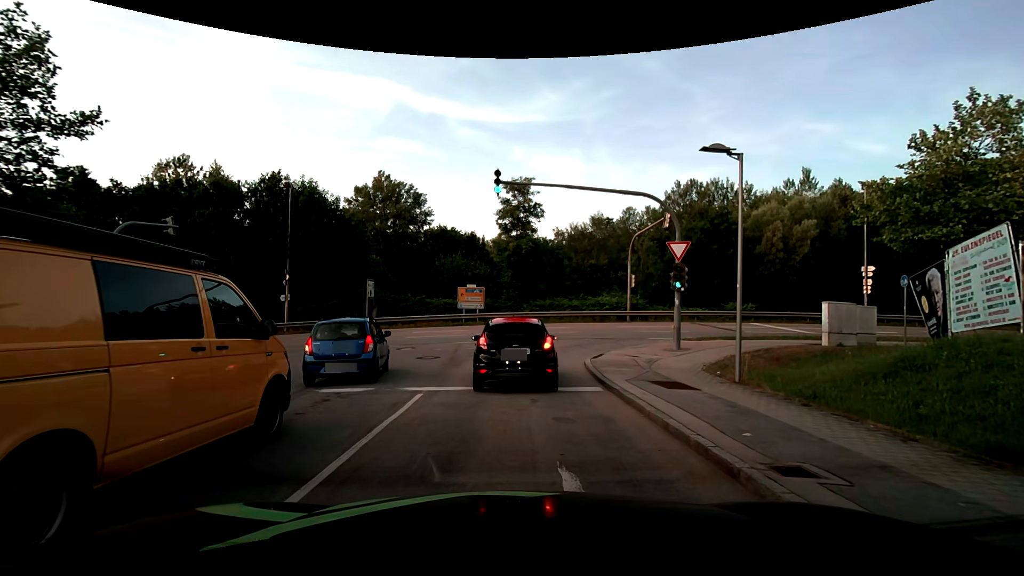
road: residential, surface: asphalt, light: Day
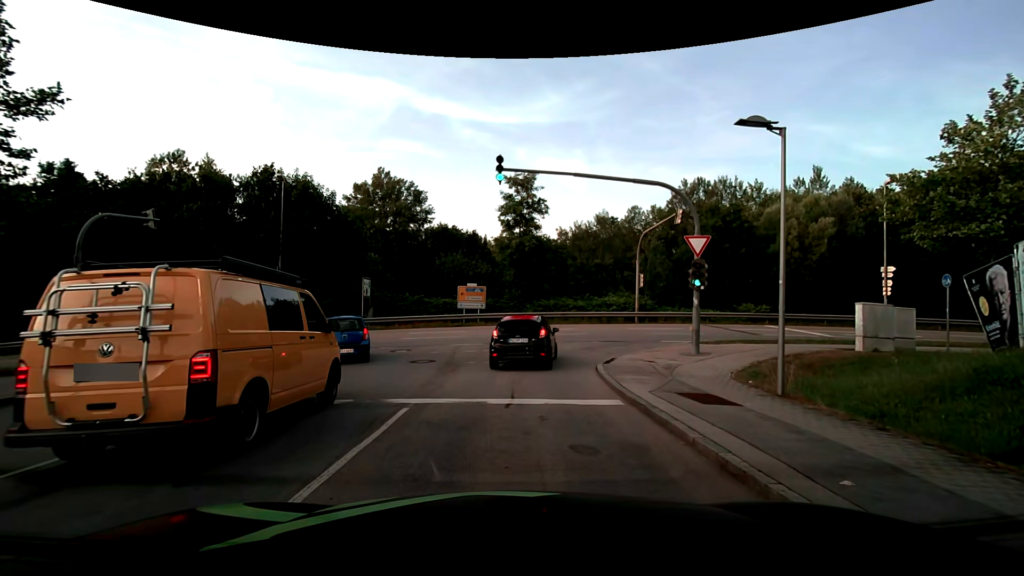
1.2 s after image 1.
(0.0, +1.7) m; +2°
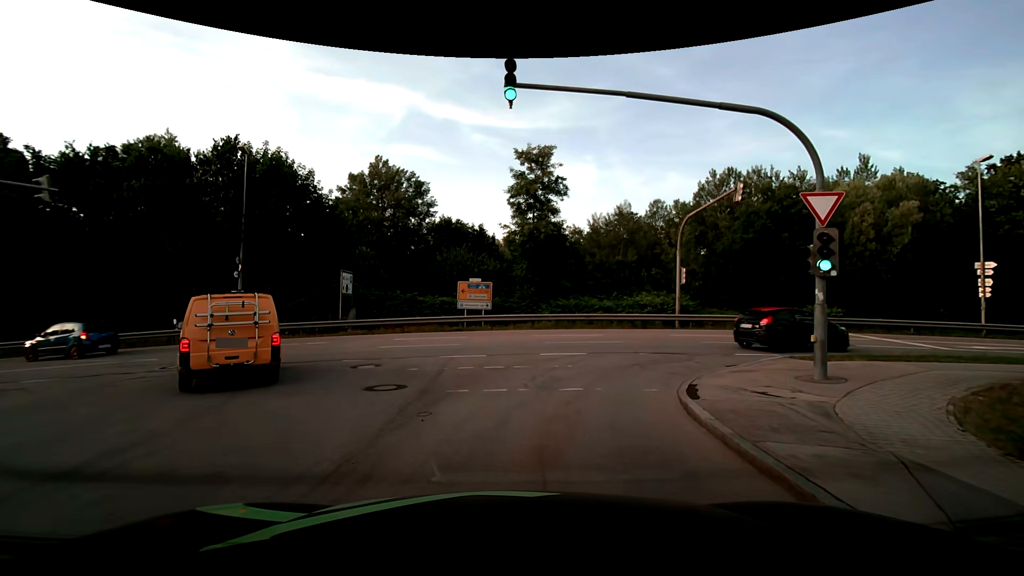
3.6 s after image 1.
(-0.1, +6.3) m; -2°
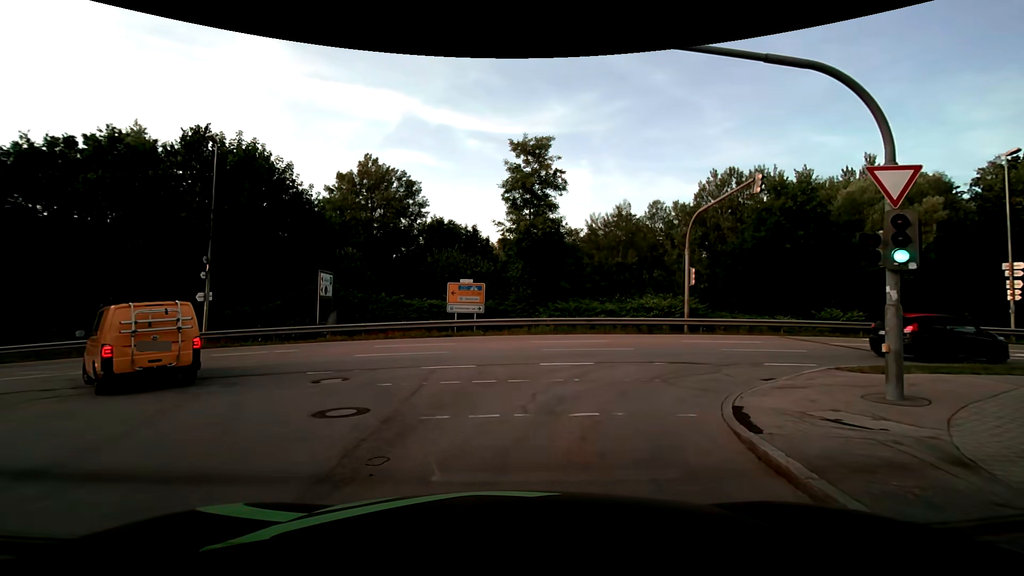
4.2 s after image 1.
(0.0, +2.3) m; 0°
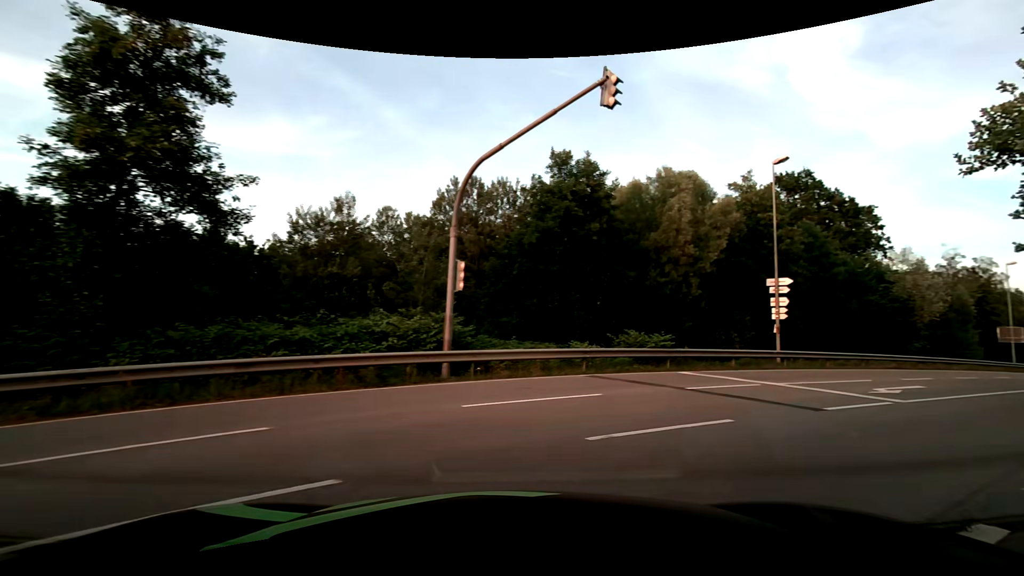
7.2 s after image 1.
(+2.3, +12.4) m; +32°
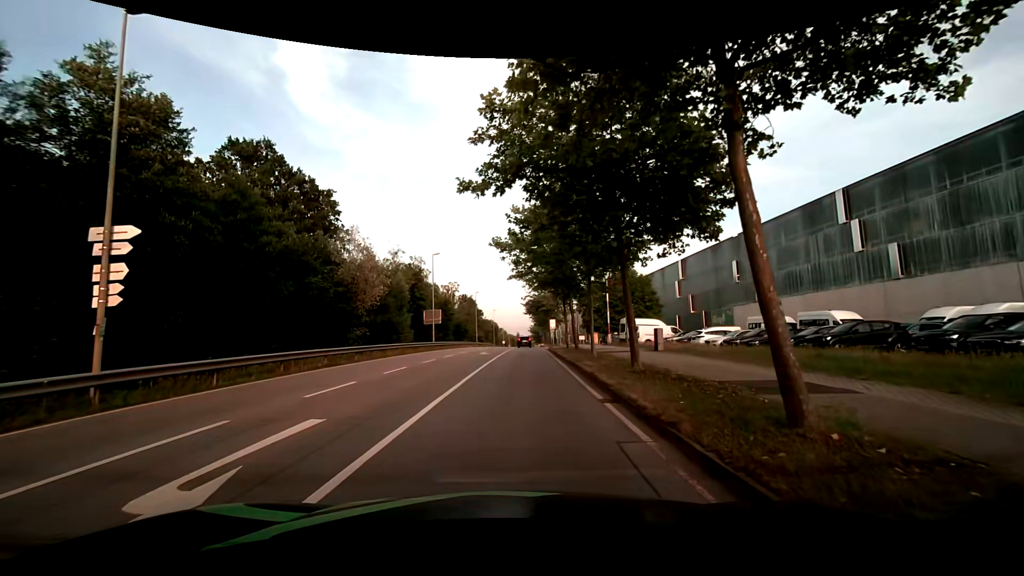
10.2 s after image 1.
(+7.4, +10.0) m; +55°
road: secondary
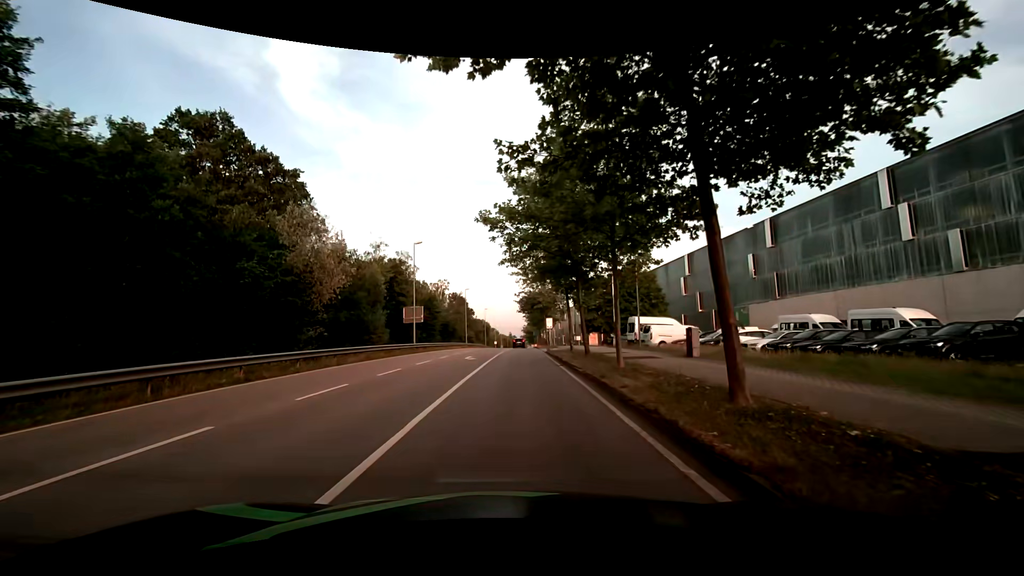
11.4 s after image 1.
(0.0, +6.5) m; +2°
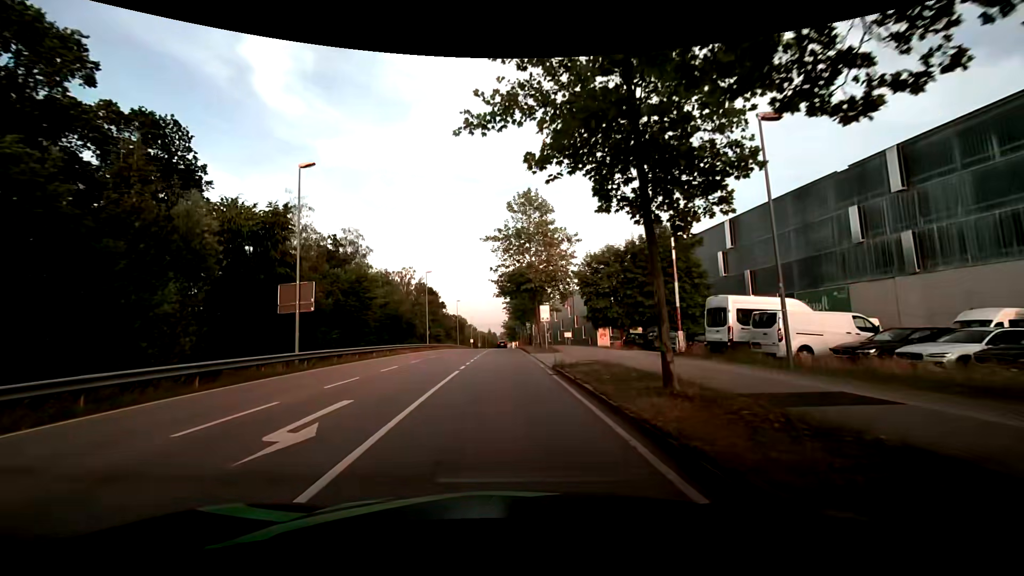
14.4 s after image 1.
(0.0, +21.4) m; +1°
(0, +10) (0, +20) (0, +30) (0, +40) (0, +50) (0, +60) (0, +70) (0, +80) (0, +90) (0, +100) m
